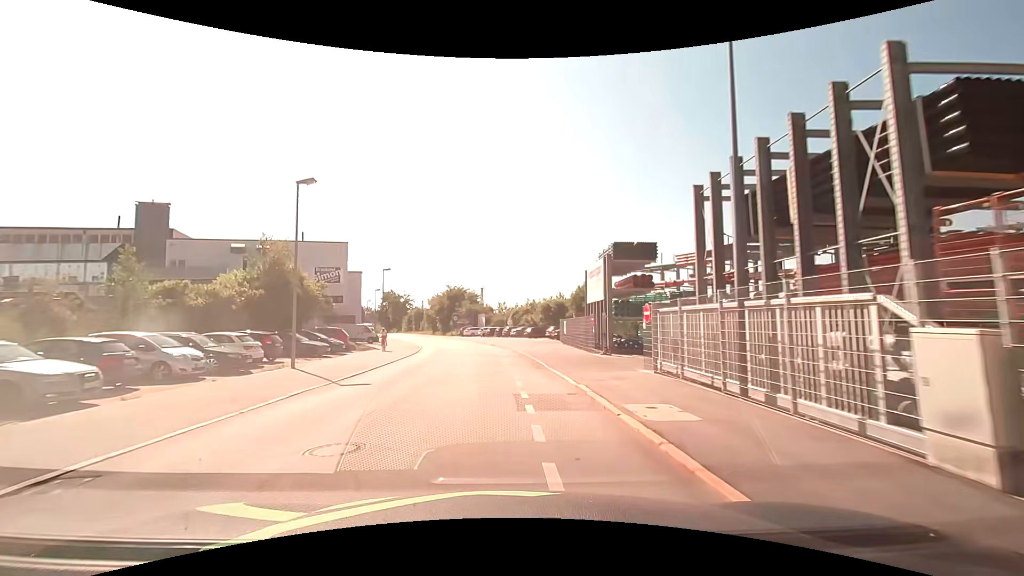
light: Day
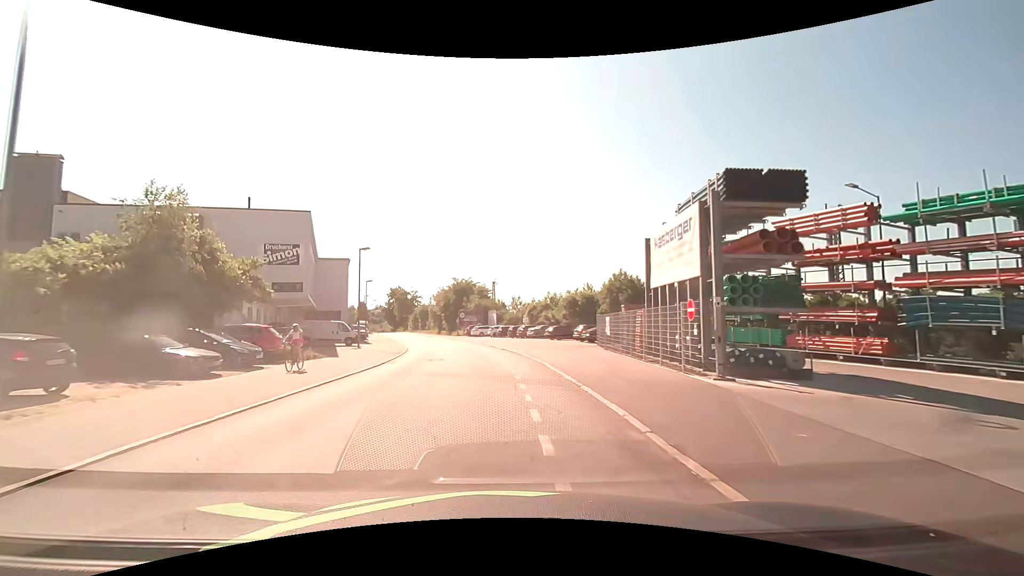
(0.0, +12.7) m; -1°
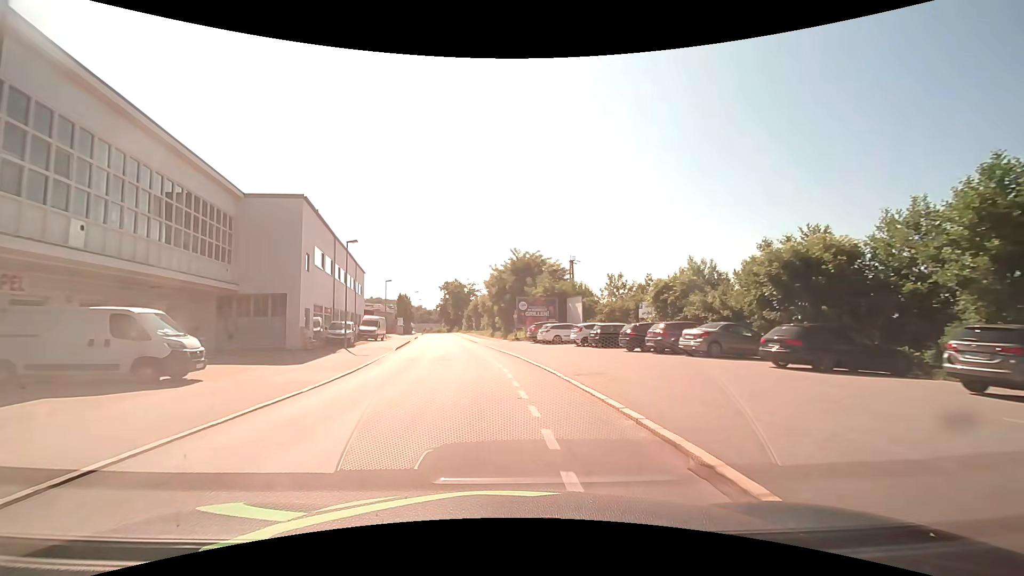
(-1.7, +32.0) m; -7°
(0, +10) (-1, +20) (-2, +30) (-4, +40) (-5, +50) (-7, +60) (-8, +69) (-9, +79) (-11, +89) (-12, +99) m
